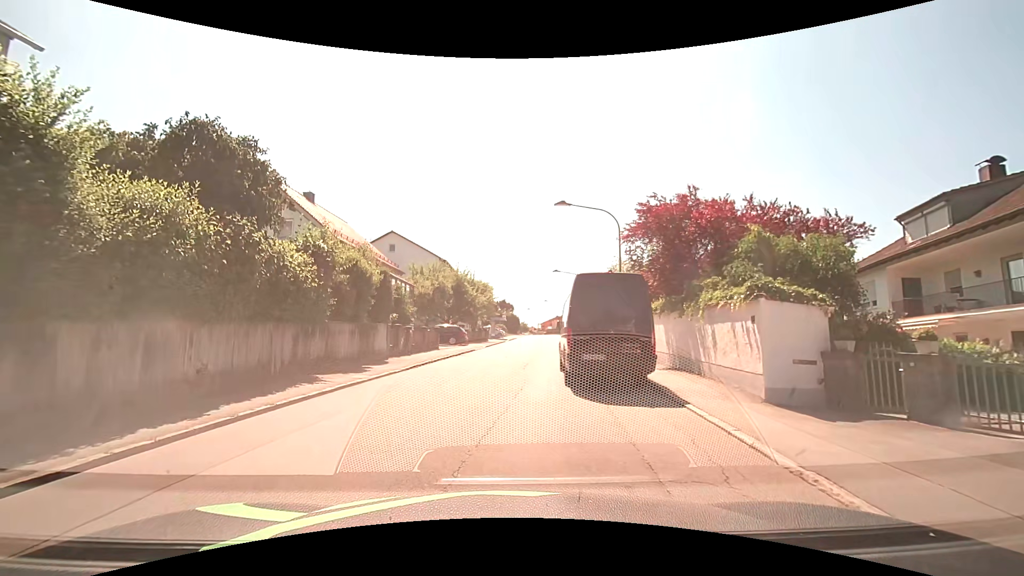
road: unclassified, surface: asphalt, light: Day
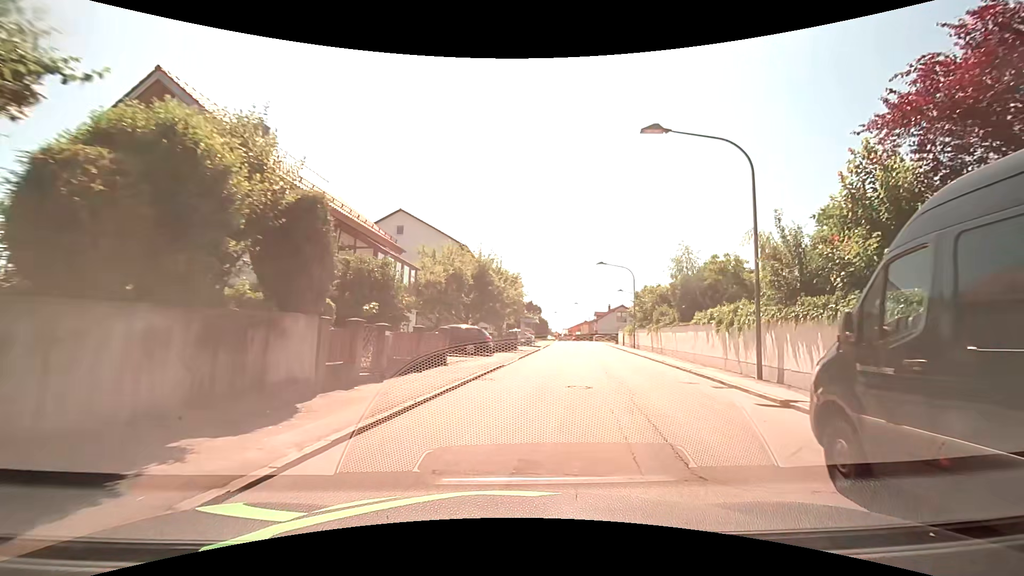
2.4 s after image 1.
(-1.0, +12.6) m; -3°
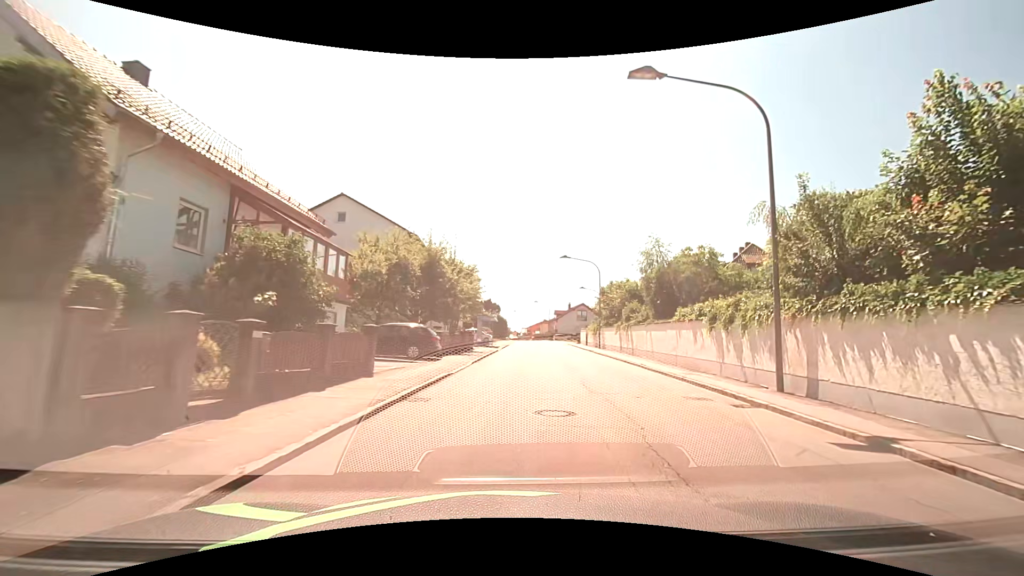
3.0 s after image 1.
(+0.2, +4.5) m; +6°
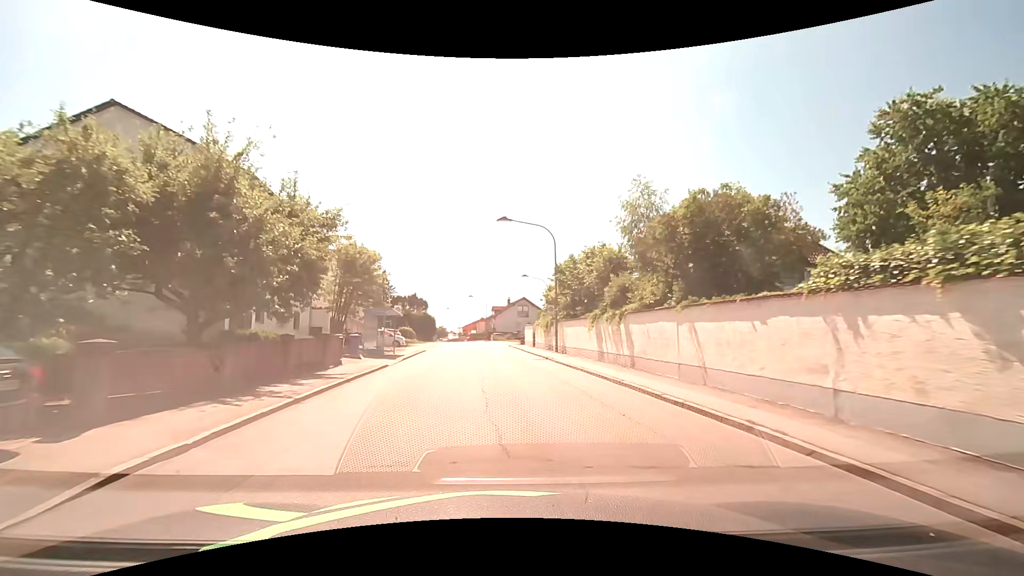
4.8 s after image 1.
(+1.2, +16.6) m; +6°
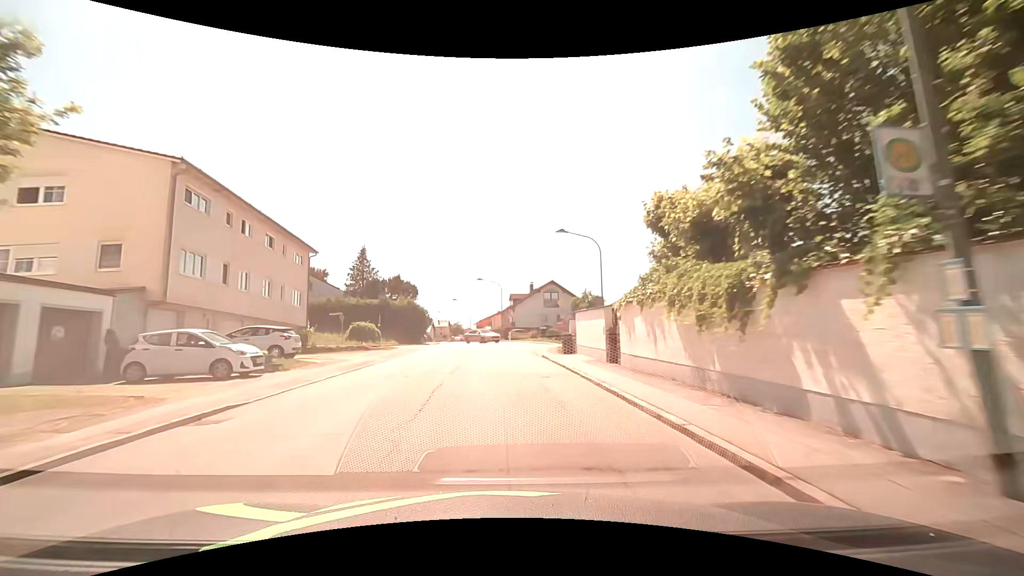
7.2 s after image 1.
(-0.4, +29.1) m; -3°
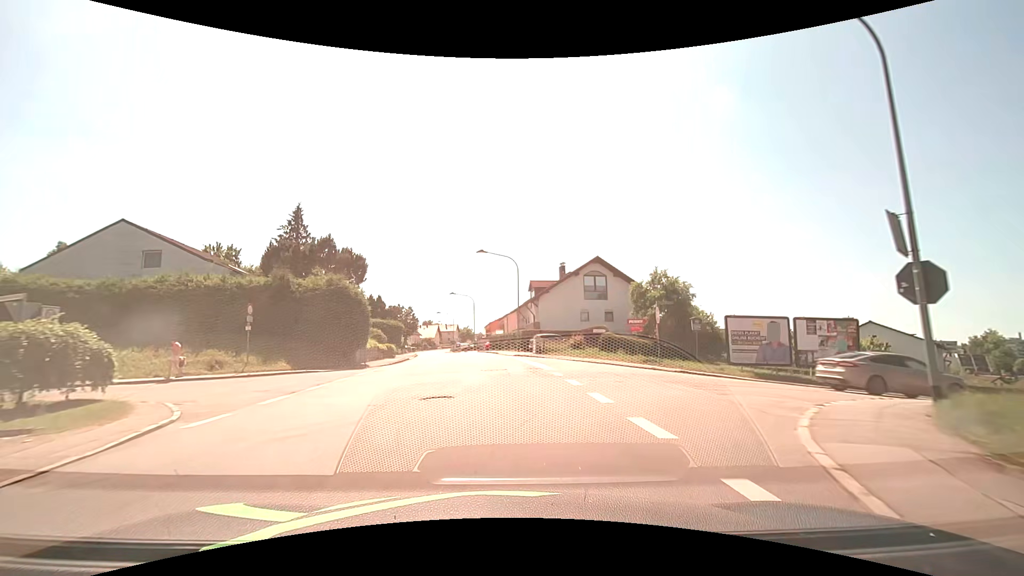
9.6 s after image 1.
(-0.3, +30.0) m; -1°
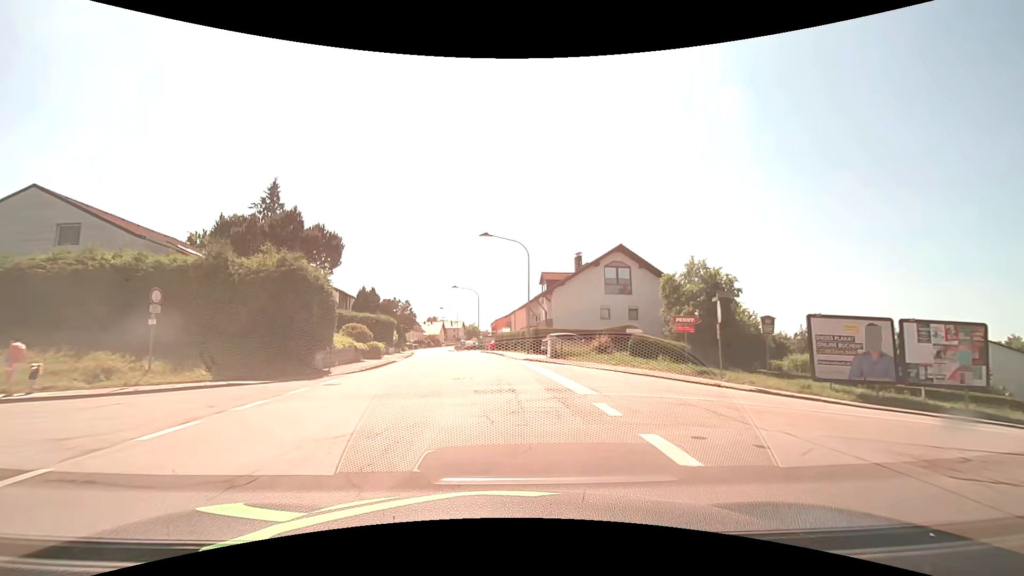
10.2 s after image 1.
(-0.1, +7.2) m; -1°
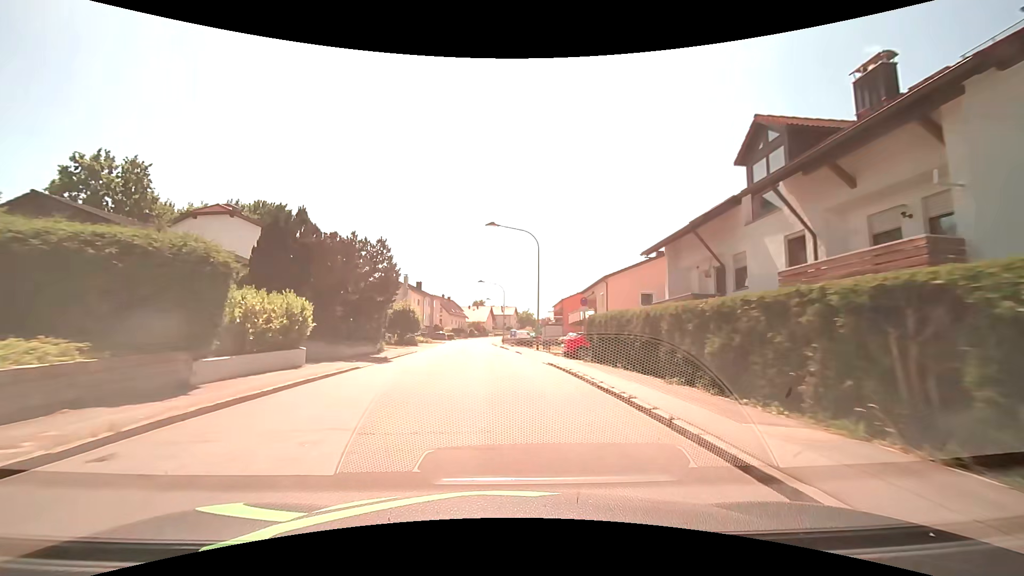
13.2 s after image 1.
(-2.3, +36.2) m; -7°
(0, +10) (0, +20) (-1, +30) (-2, +40) (-2, +50) (-3, +60) (-4, +70) (-4, +80) (-5, +90) (-5, +100) m
